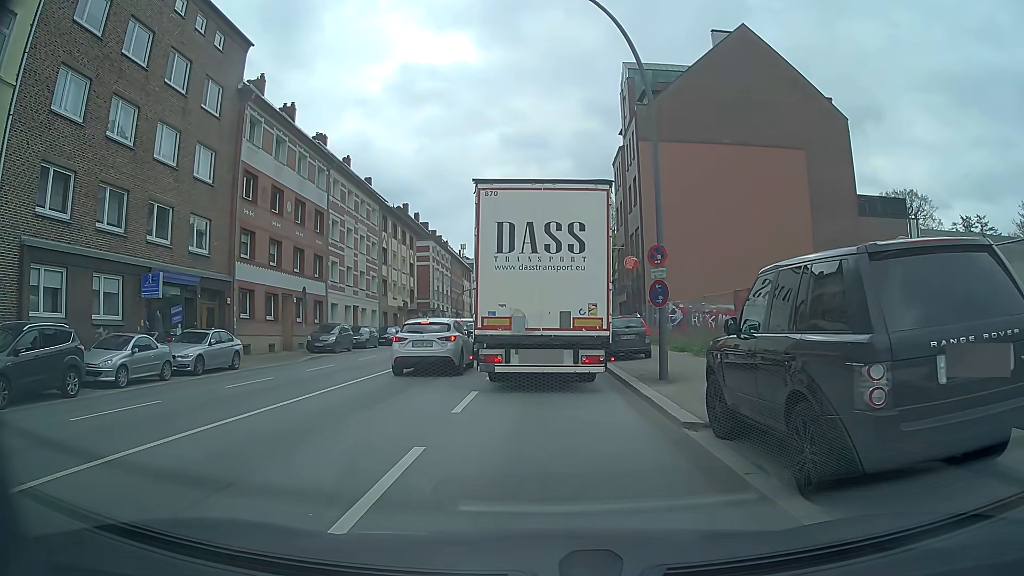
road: secondary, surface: asphalt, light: Day
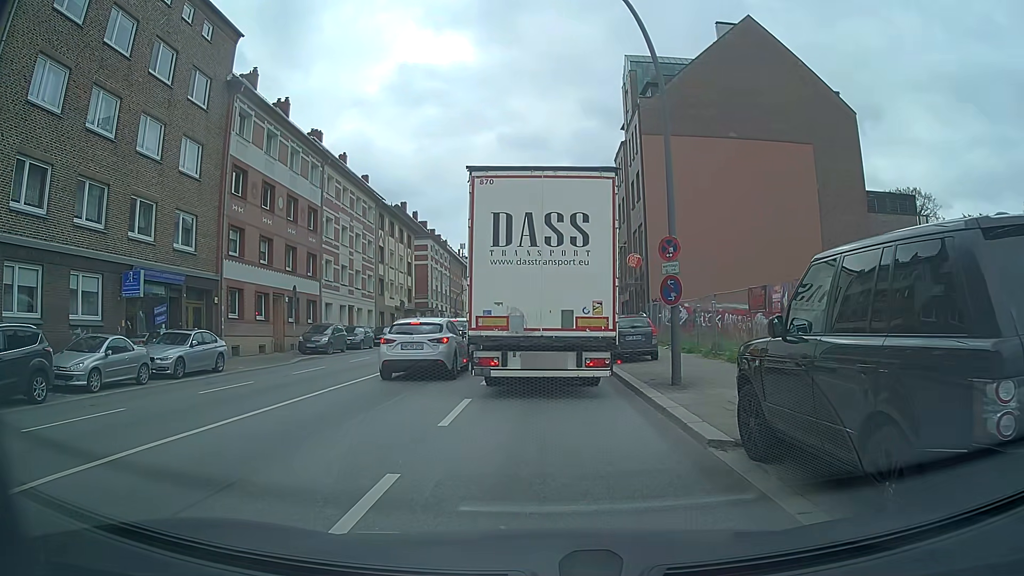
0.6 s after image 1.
(0.0, +1.3) m; +1°
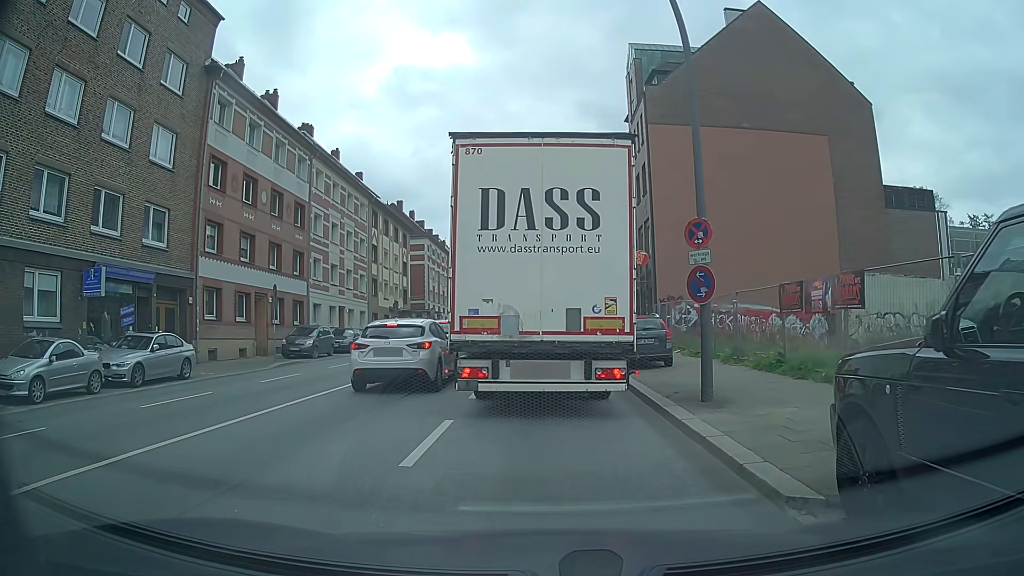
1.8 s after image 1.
(-0.1, +2.4) m; -1°
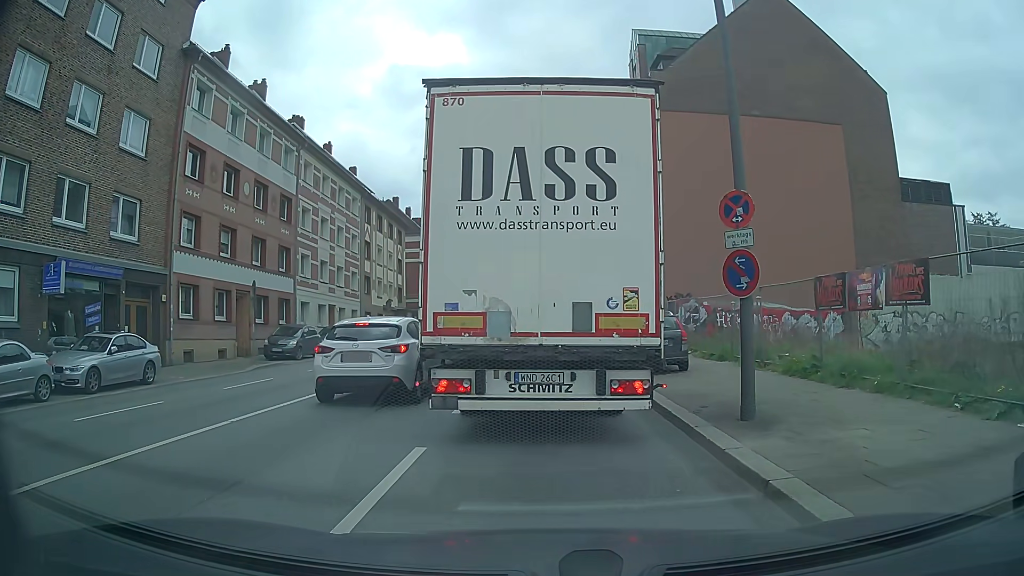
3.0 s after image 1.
(0.0, +2.2) m; -1°
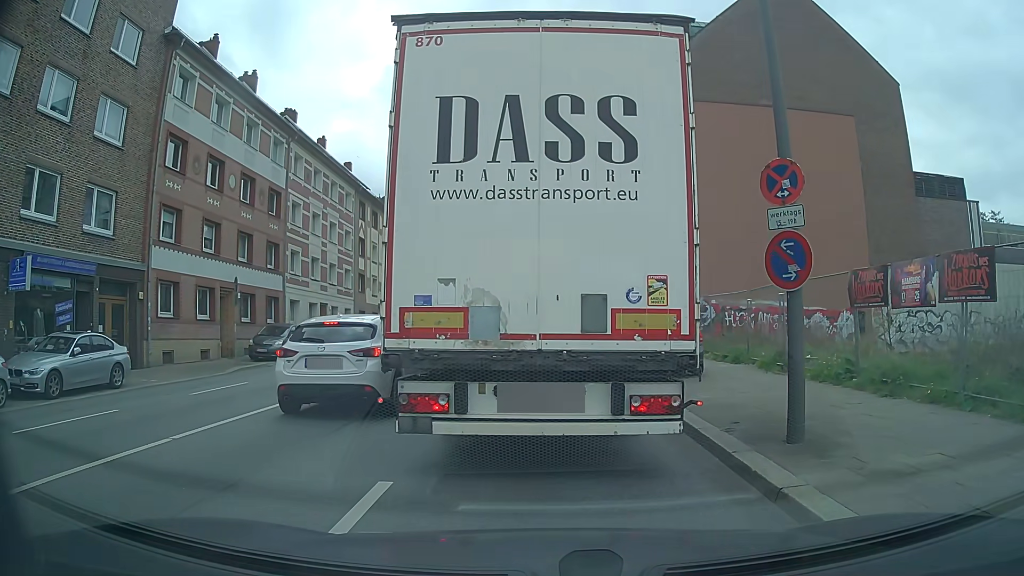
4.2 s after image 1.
(0.0, +1.6) m; +1°
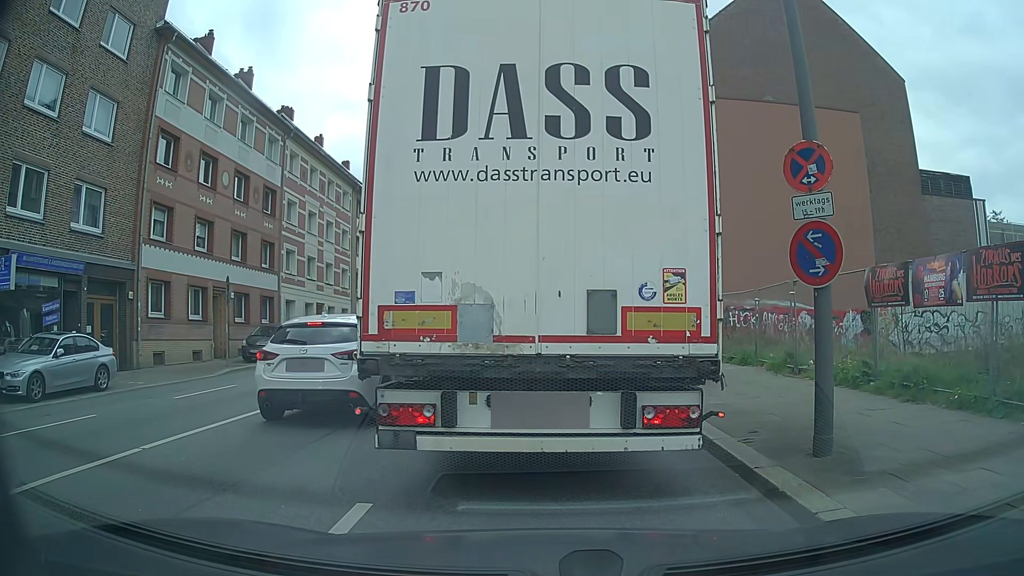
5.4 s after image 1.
(0.0, +0.7) m; 0°
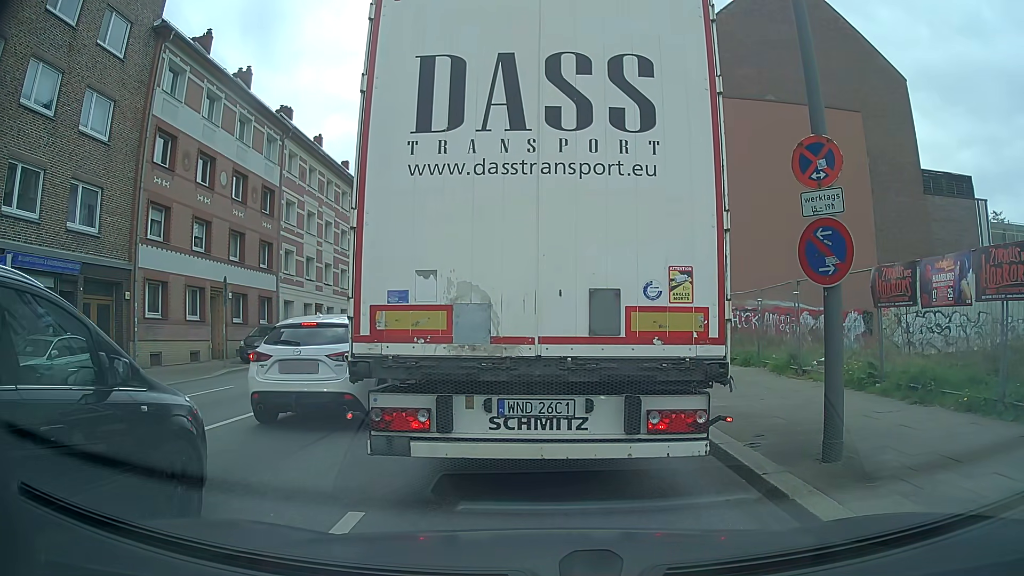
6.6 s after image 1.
(0.0, +0.2) m; 0°
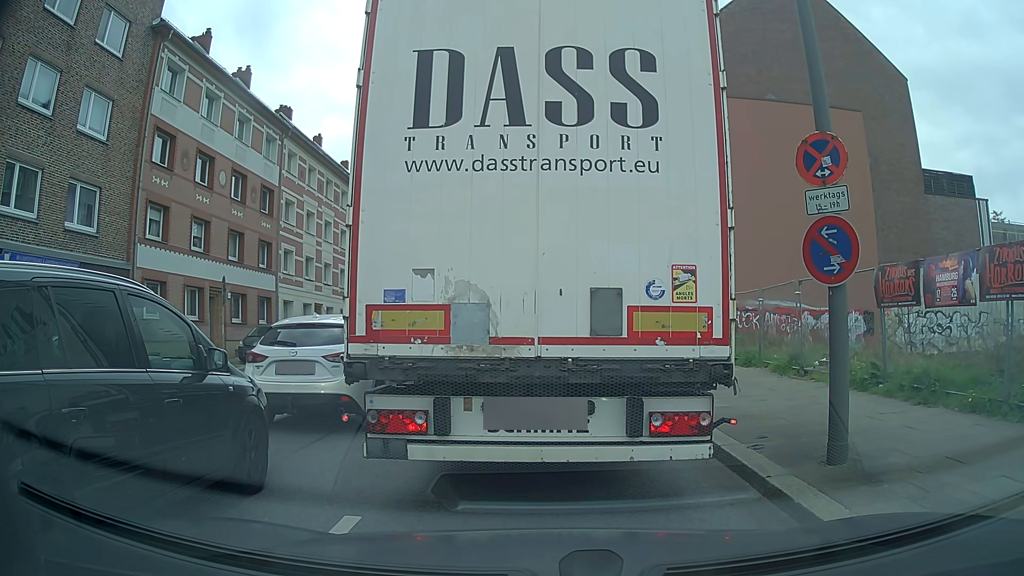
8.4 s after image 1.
(0.0, +0.1) m; 0°
